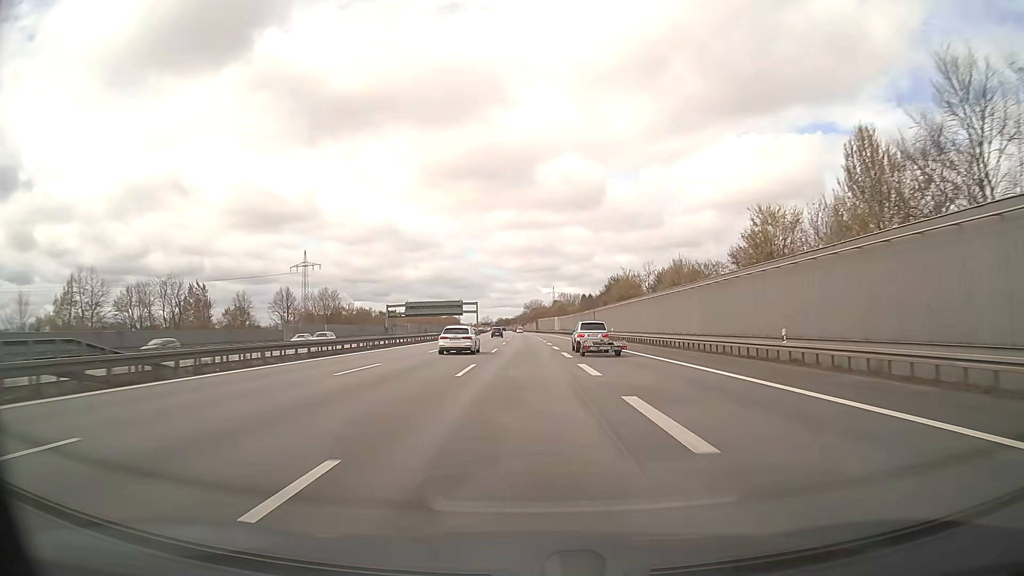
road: motorway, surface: asphalt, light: Day
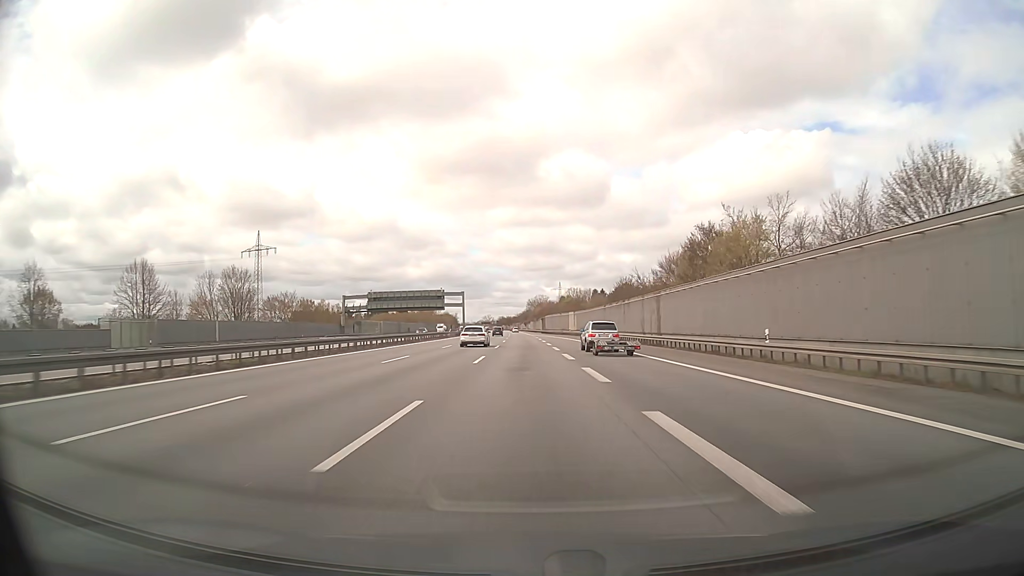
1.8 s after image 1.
(-0.2, +50.5) m; 0°
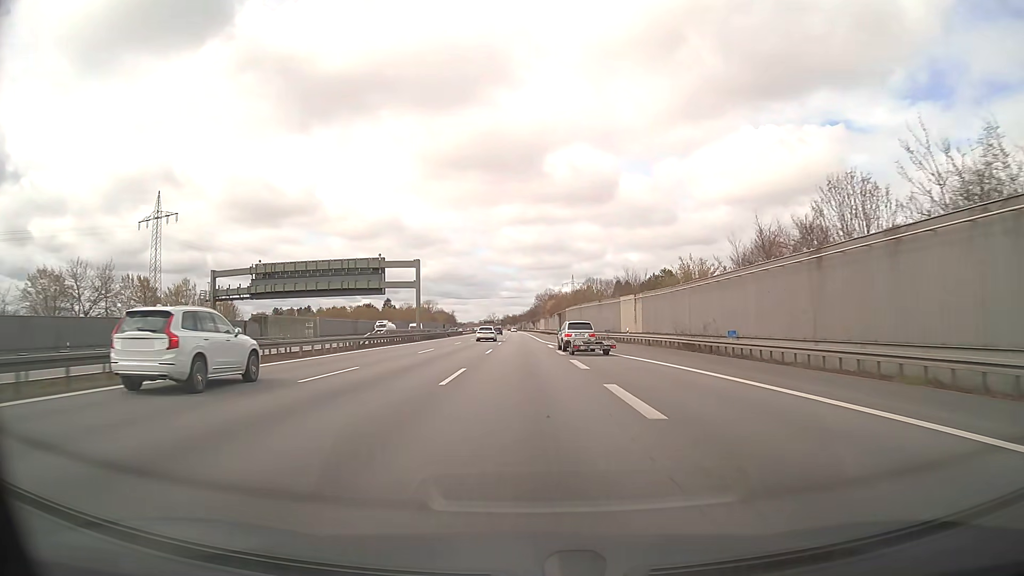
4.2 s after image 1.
(-0.4, +67.0) m; -1°
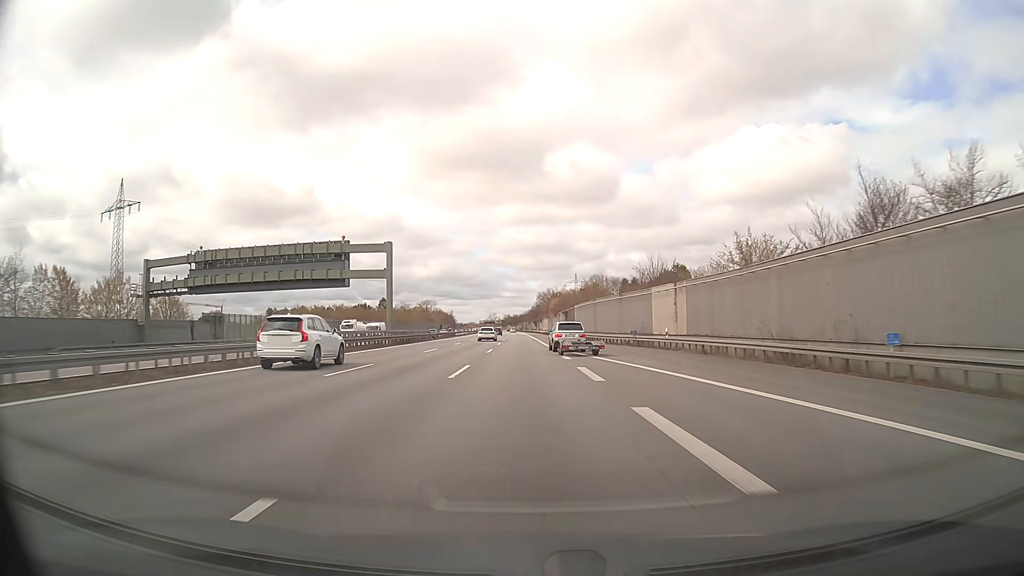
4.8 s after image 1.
(0.0, +16.7) m; 0°
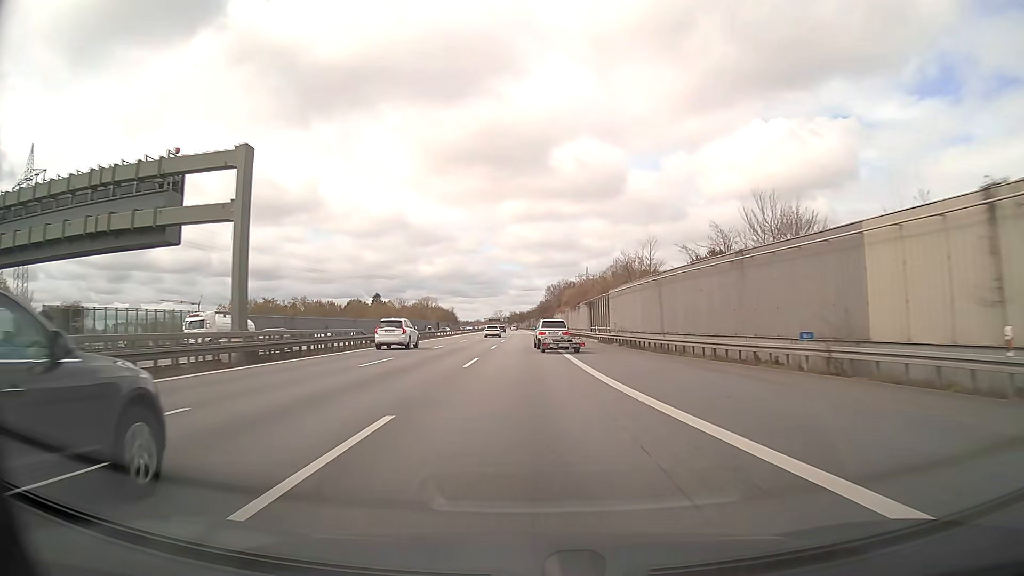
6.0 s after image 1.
(-0.2, +33.3) m; -1°
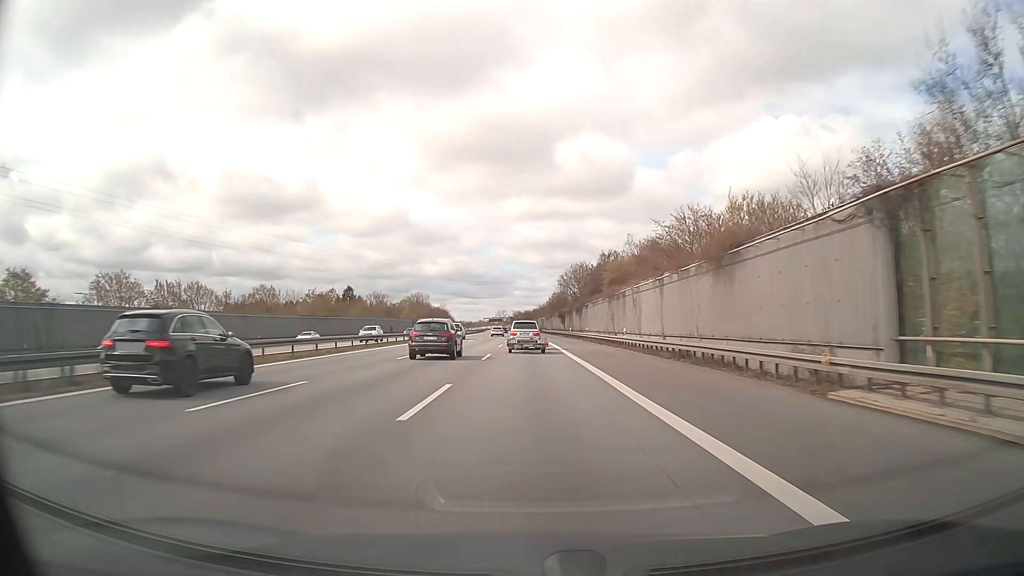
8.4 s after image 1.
(-0.5, +66.5) m; -1°
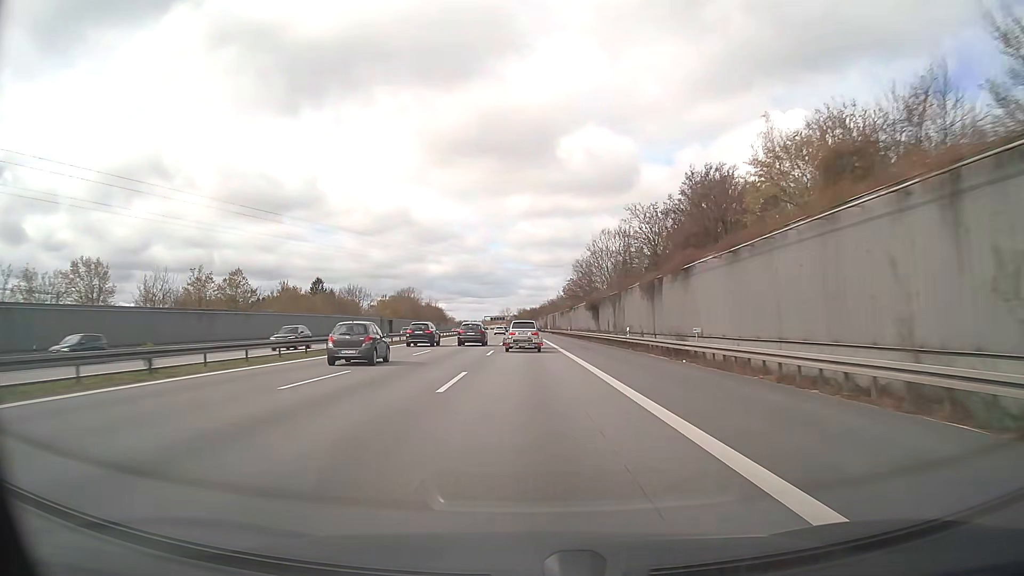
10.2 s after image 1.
(-0.1, +49.9) m; 0°
(0, +10) (0, +20) (0, +30) (0, +40) (0, +50) (0, +60) (0, +70) (0, +80) (-1, +90) (-1, +100) m
